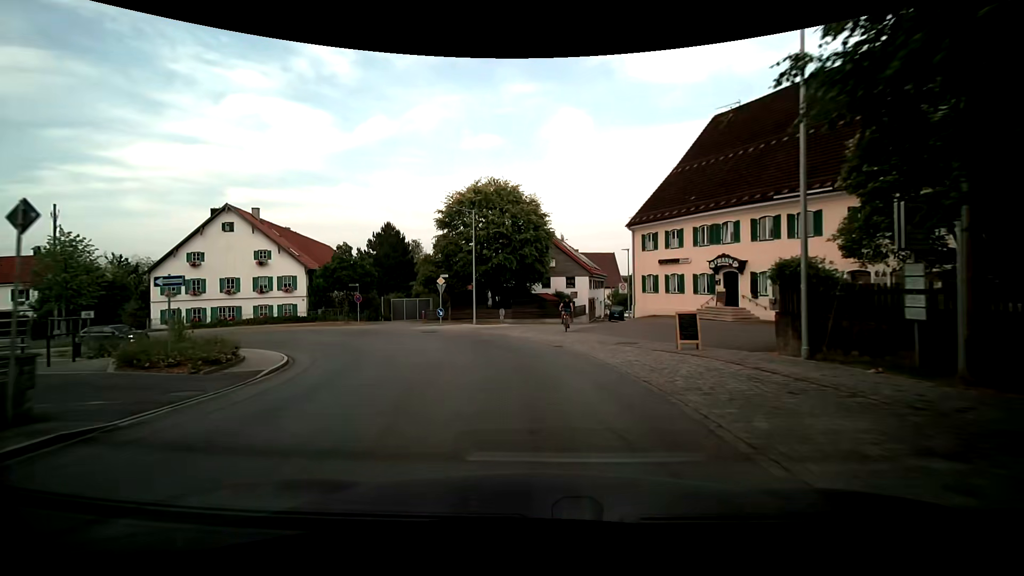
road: secondary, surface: asphalt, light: Day
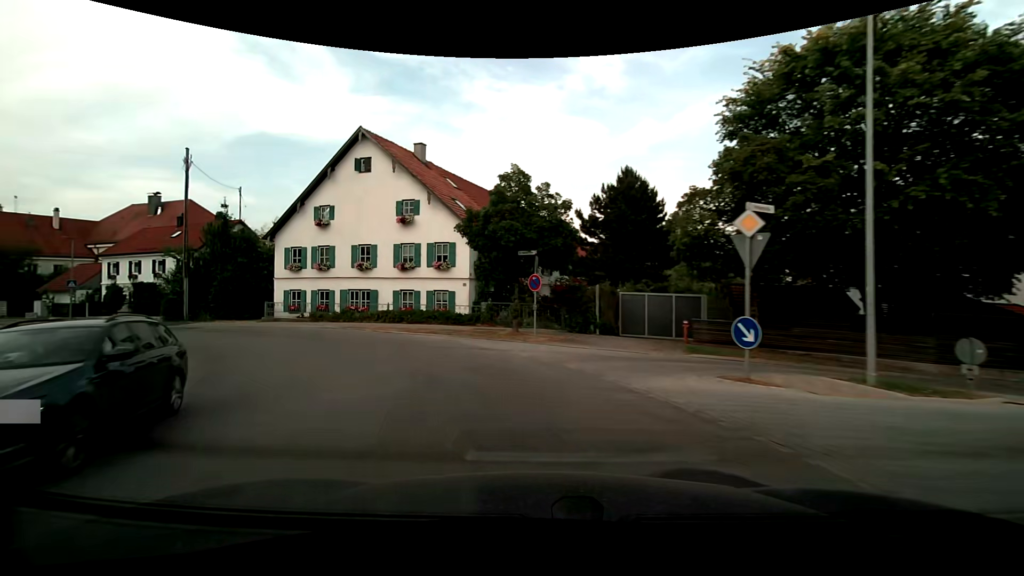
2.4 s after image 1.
(-3.8, +23.3) m; -28°
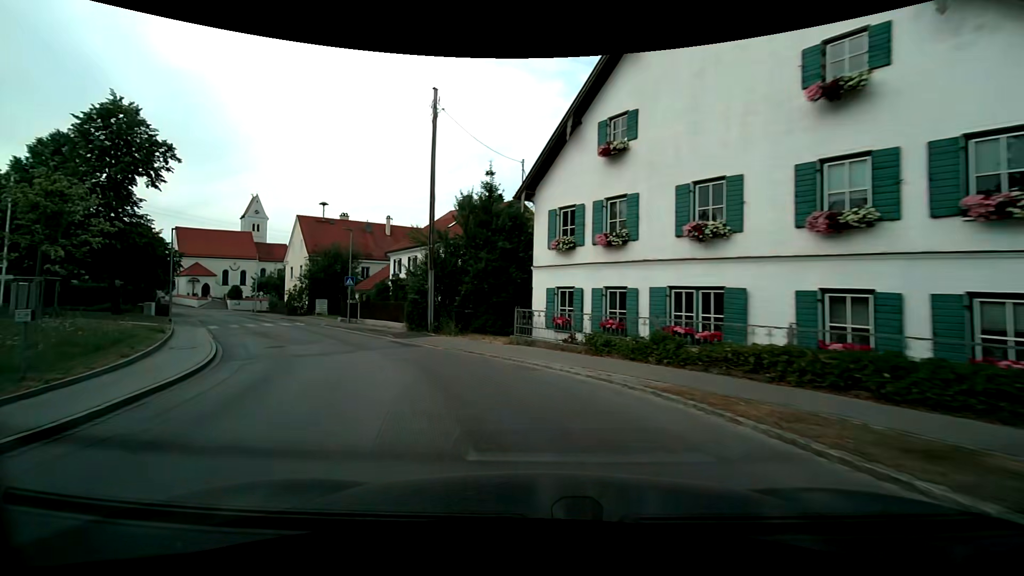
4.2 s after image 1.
(-5.1, +15.8) m; -36°
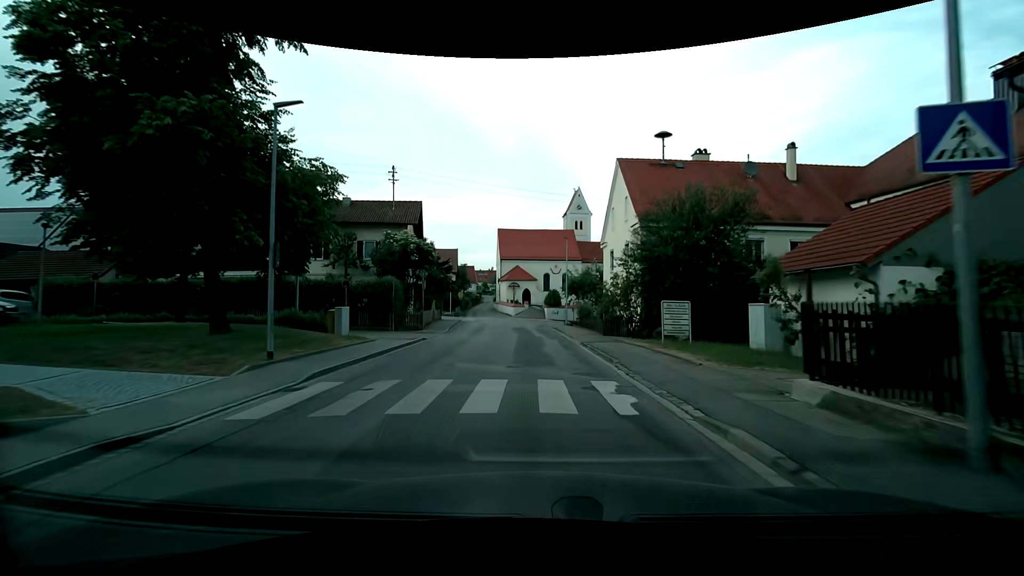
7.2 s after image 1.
(-11.2, +27.0) m; -36°
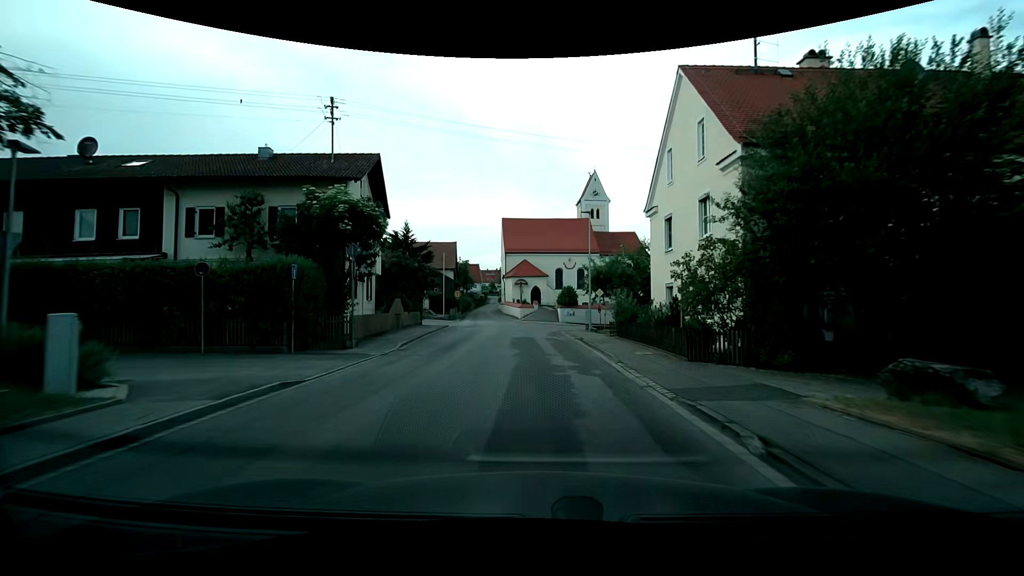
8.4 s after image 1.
(-0.1, +12.6) m; -2°
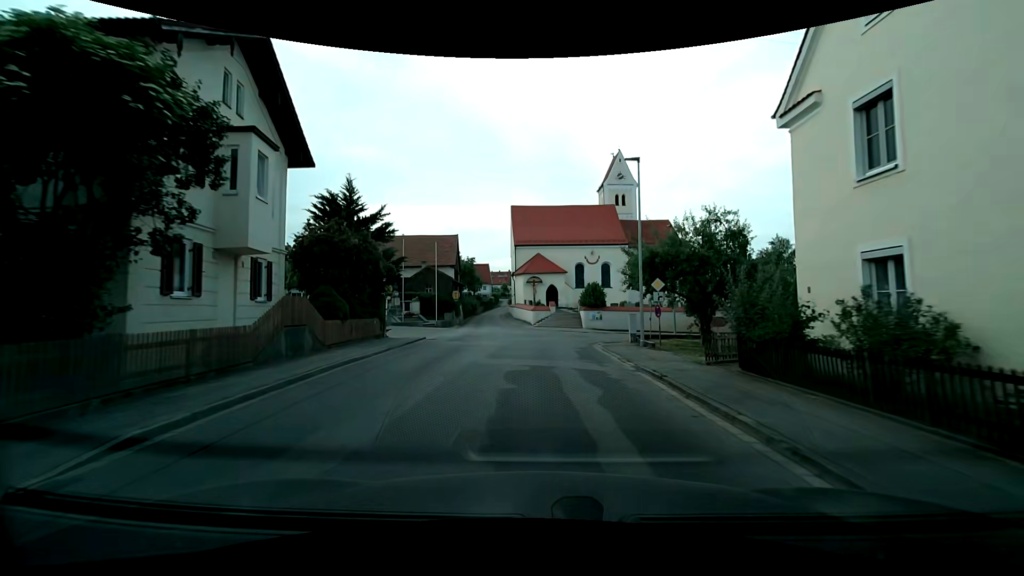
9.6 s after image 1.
(0.0, +12.5) m; 0°
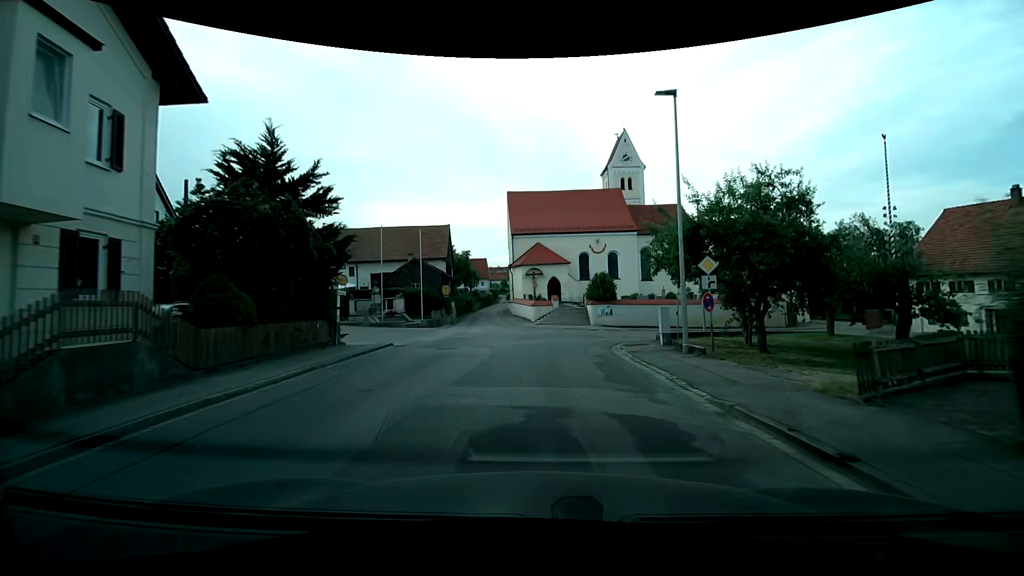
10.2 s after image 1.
(-0.1, +6.1) m; -1°
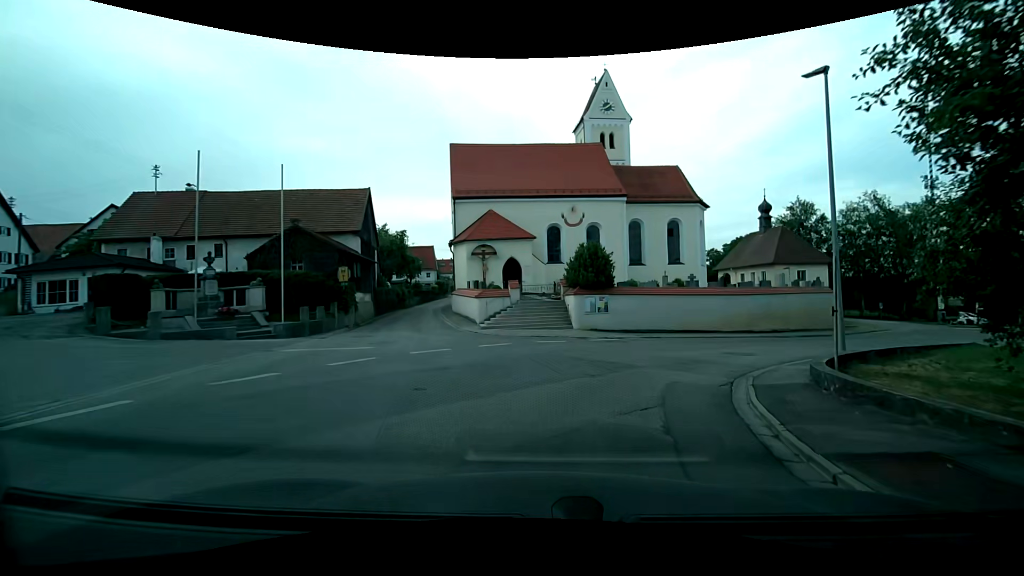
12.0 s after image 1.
(+0.2, +16.7) m; +5°
(+1, +10) (+6, +19) (+13, +25) (+21, +32) (+29, +38) (+37, +44) (+46, +49) (+55, +53) (+64, +56) (+74, +58) m
